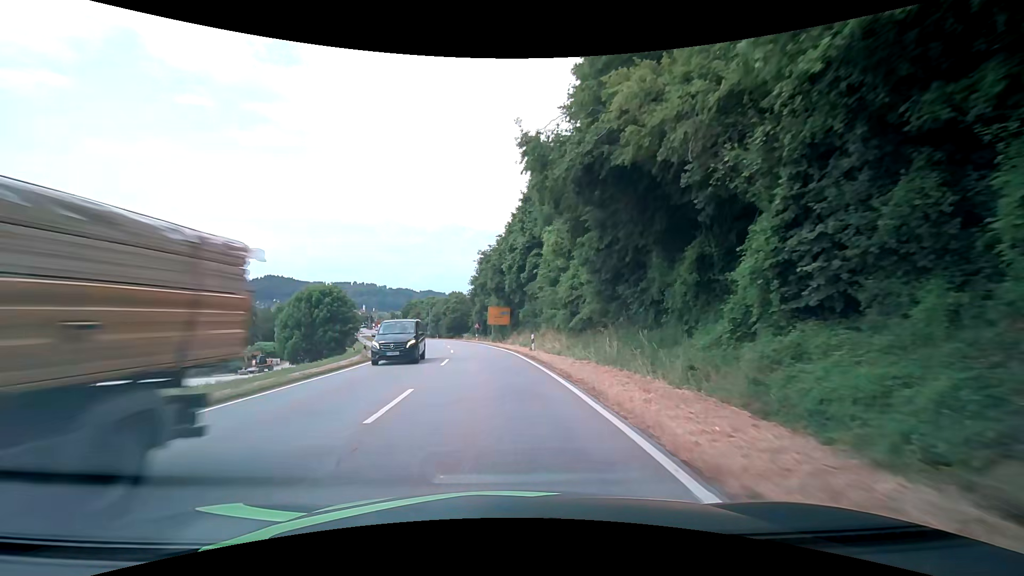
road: secondary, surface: asphalt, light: Day
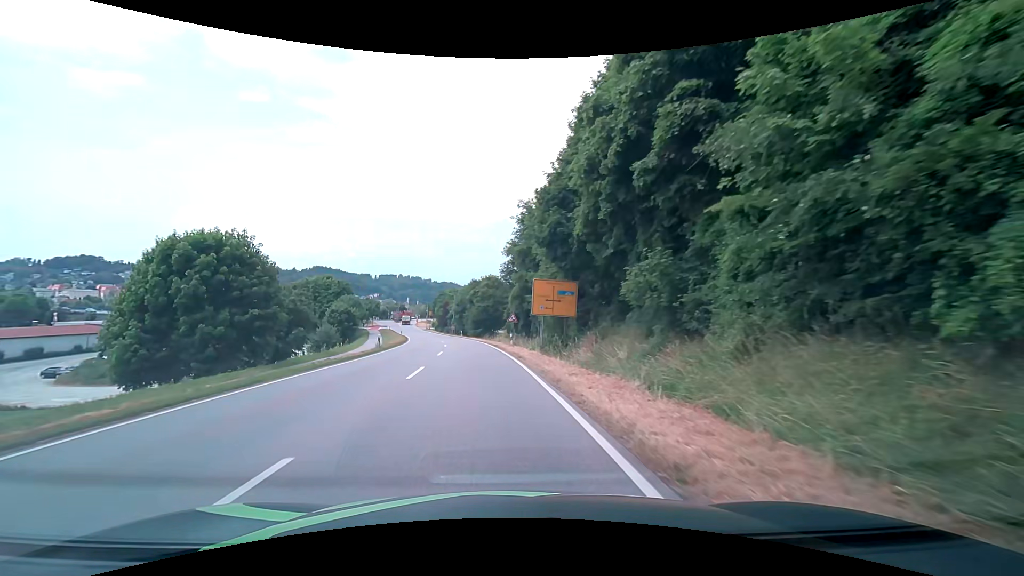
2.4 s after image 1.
(-1.1, +30.5) m; -5°
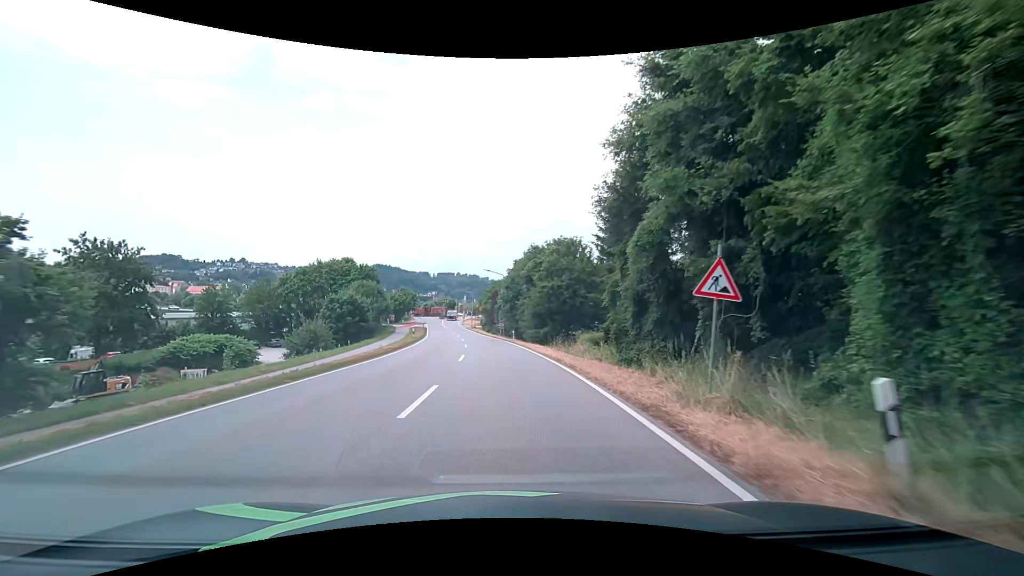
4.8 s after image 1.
(-2.1, +30.9) m; -6°
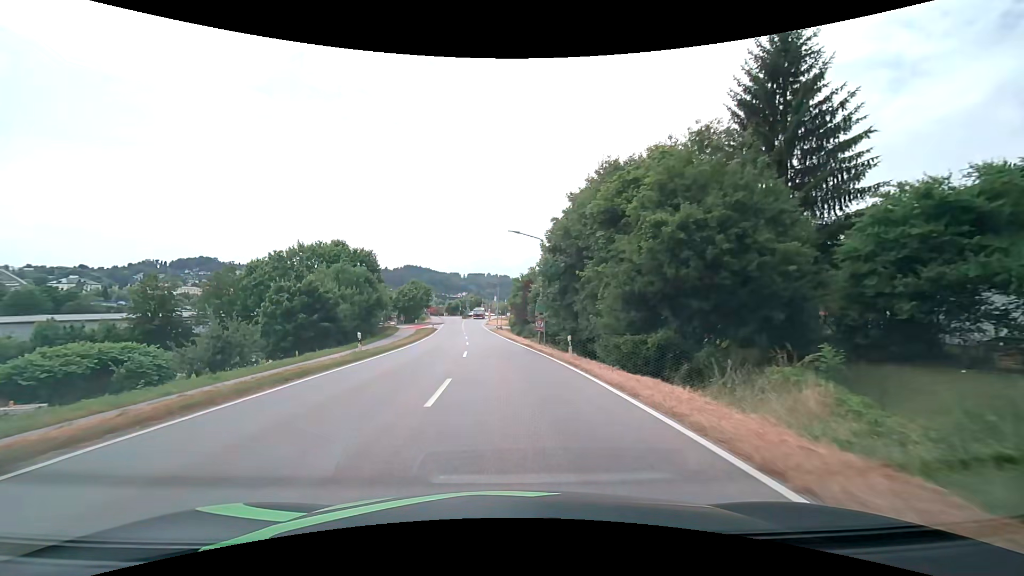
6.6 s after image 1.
(-0.7, +23.4) m; -4°
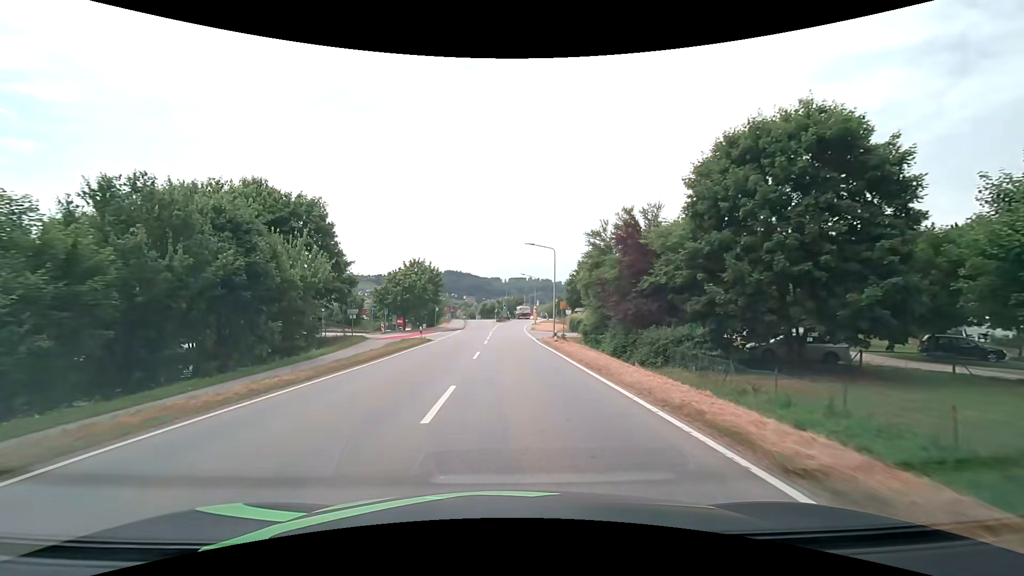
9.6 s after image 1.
(-1.8, +38.0) m; -5°
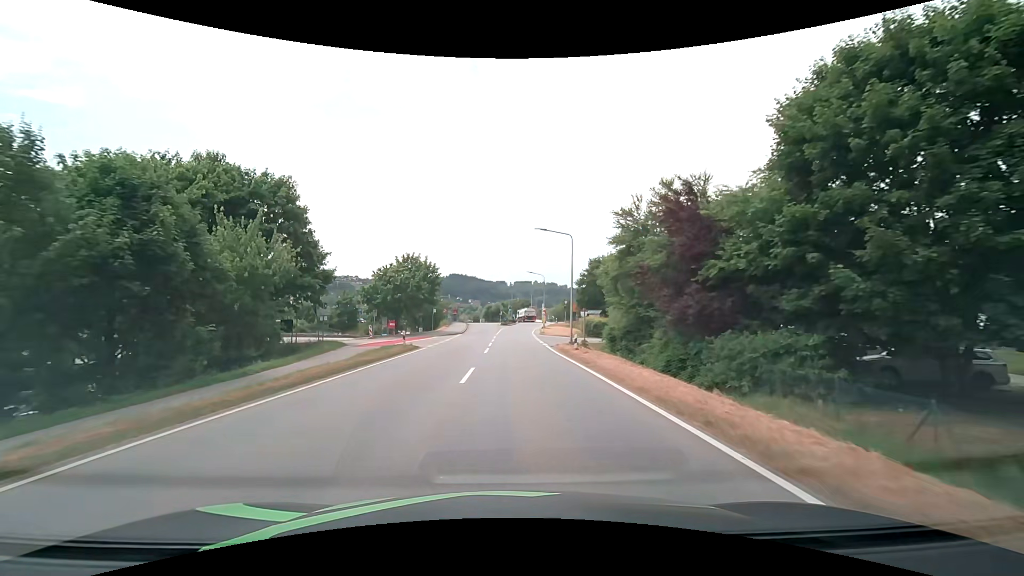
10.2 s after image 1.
(0.0, +7.3) m; -1°
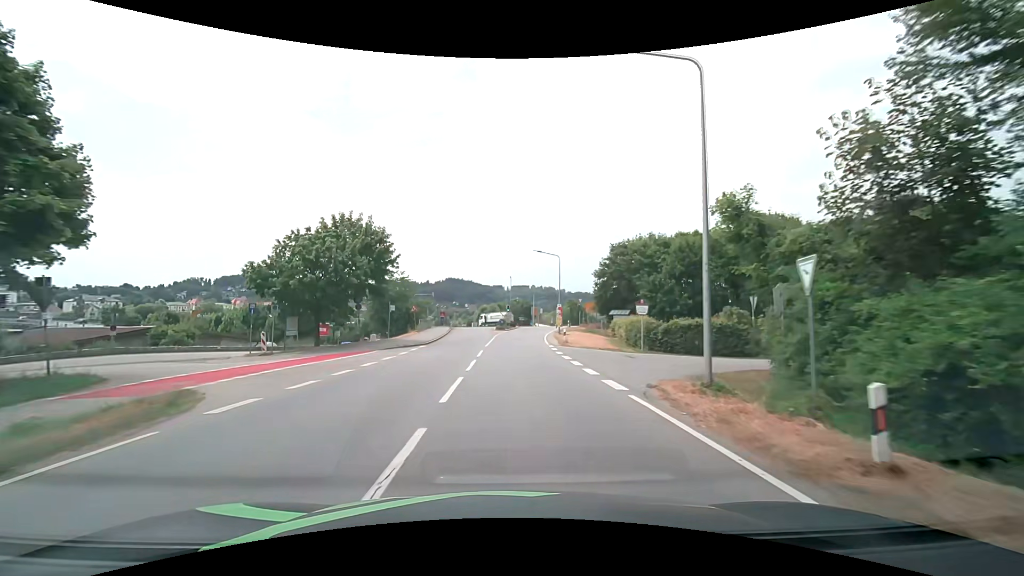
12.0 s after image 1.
(+0.1, +21.6) m; +1°
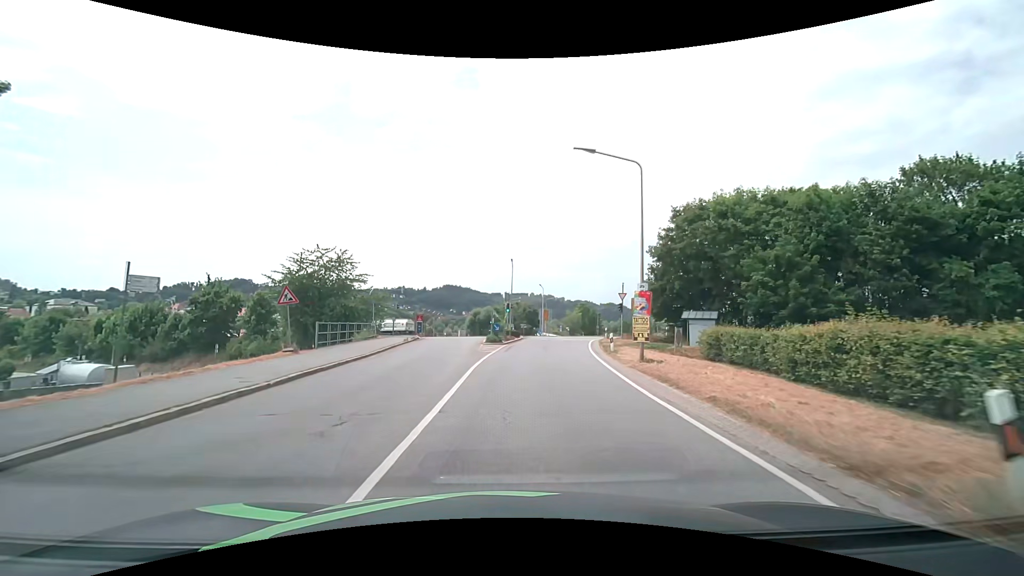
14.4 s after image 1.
(-0.4, +27.1) m; 0°
